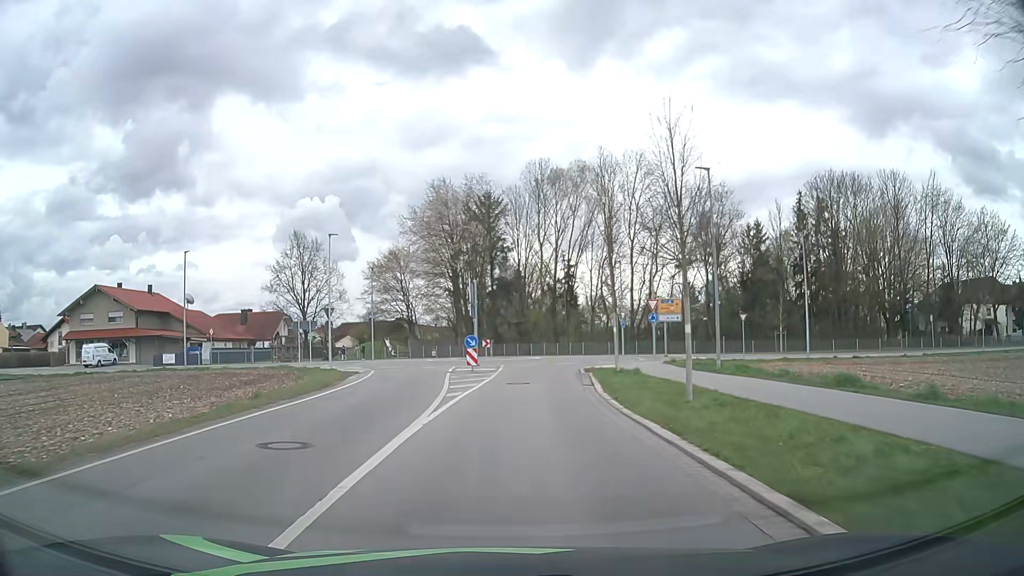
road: unclassified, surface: asphalt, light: Day
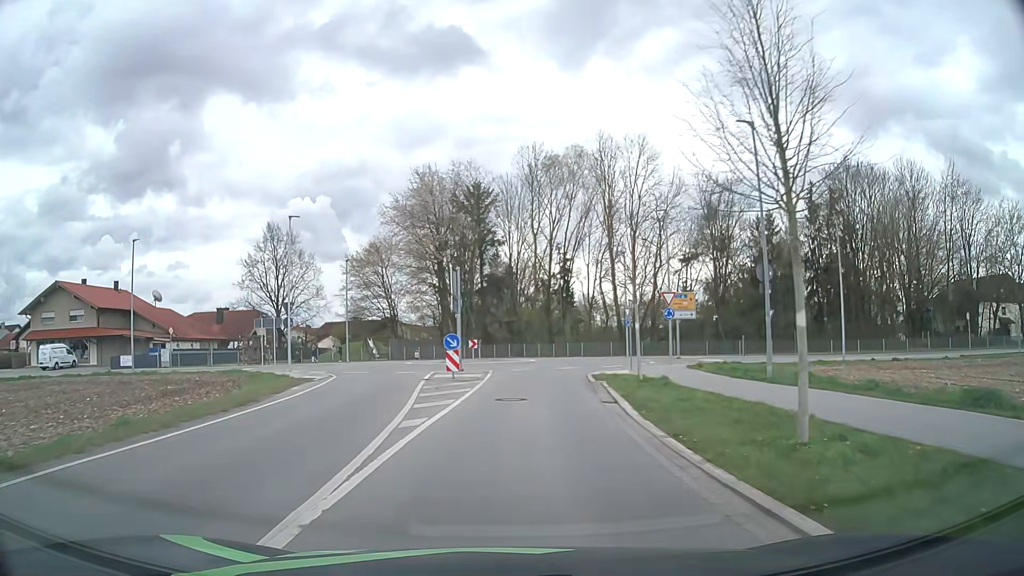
(0.0, +6.2) m; +1°
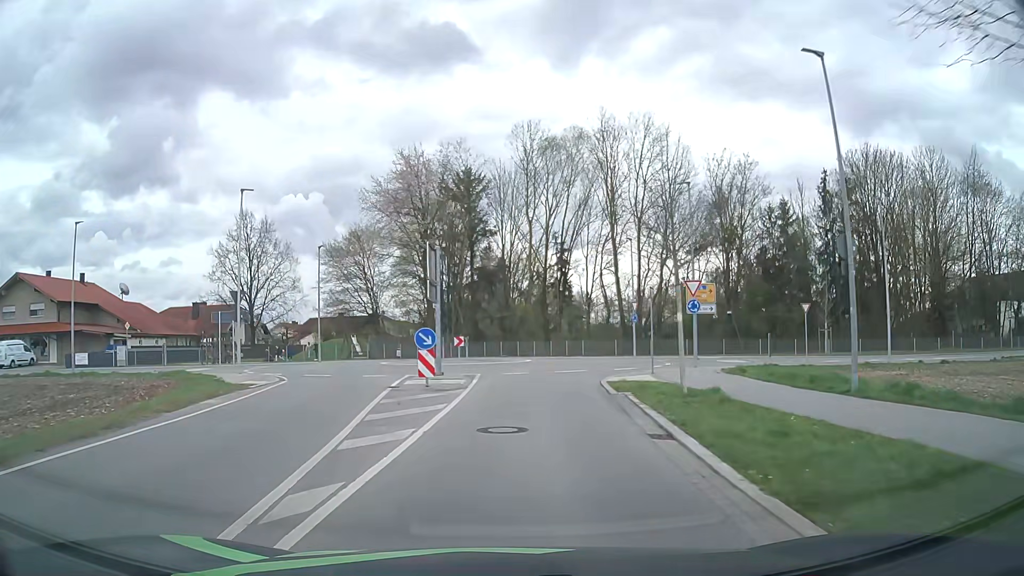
(0.0, +5.8) m; 0°
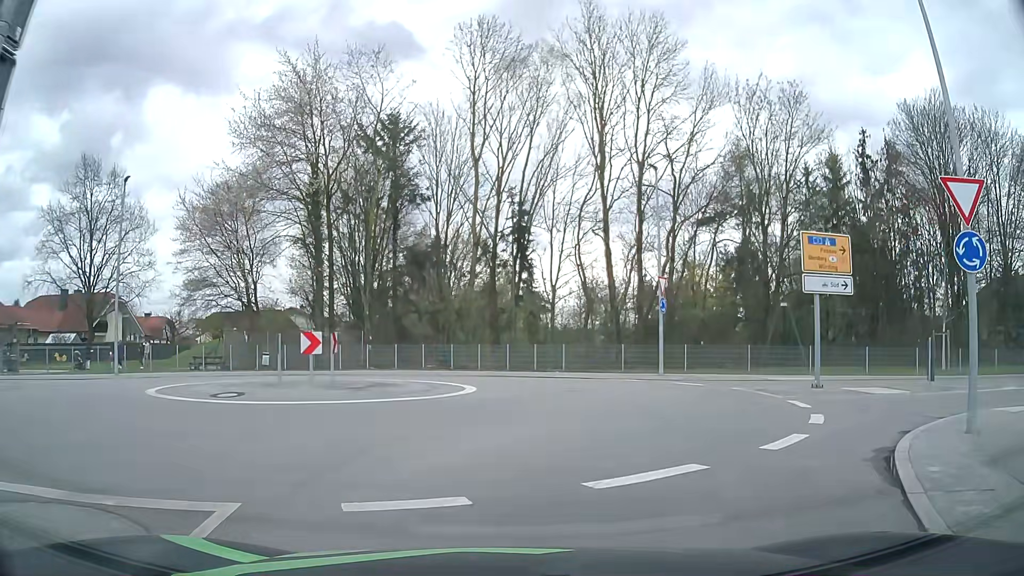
(+0.5, +19.8) m; +5°
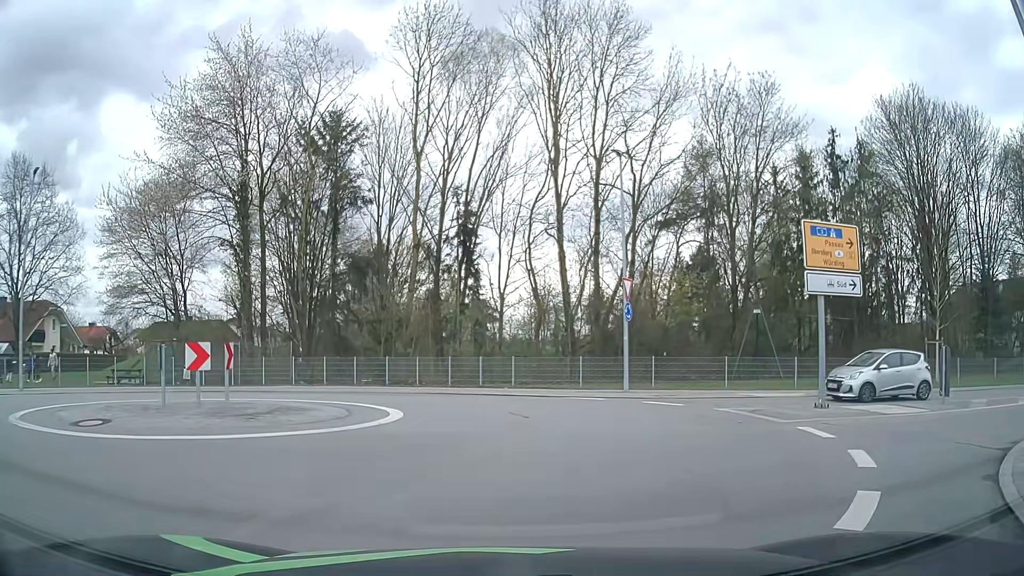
(+0.1, +3.3) m; +4°
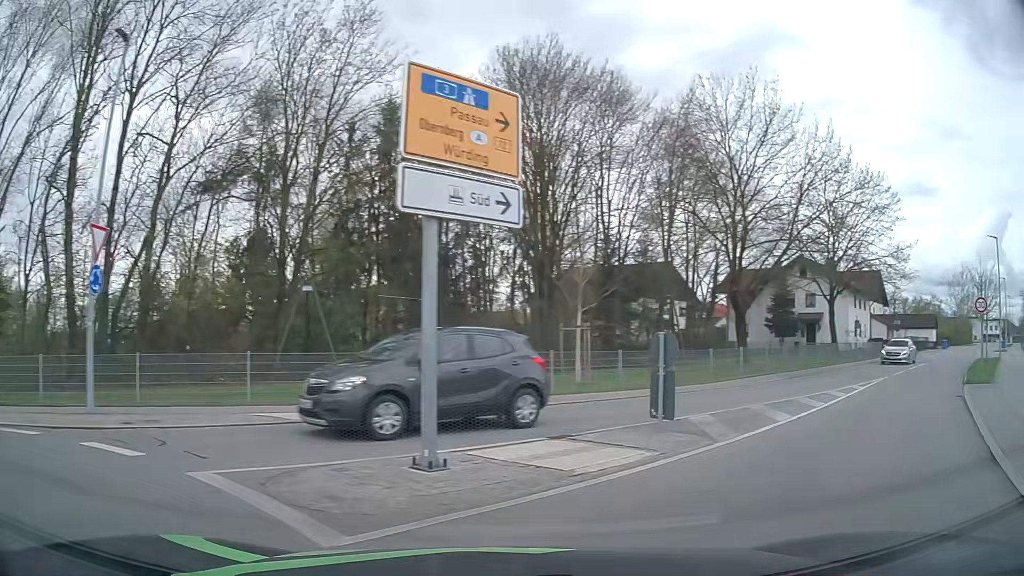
(+2.5, +8.8) m; +36°
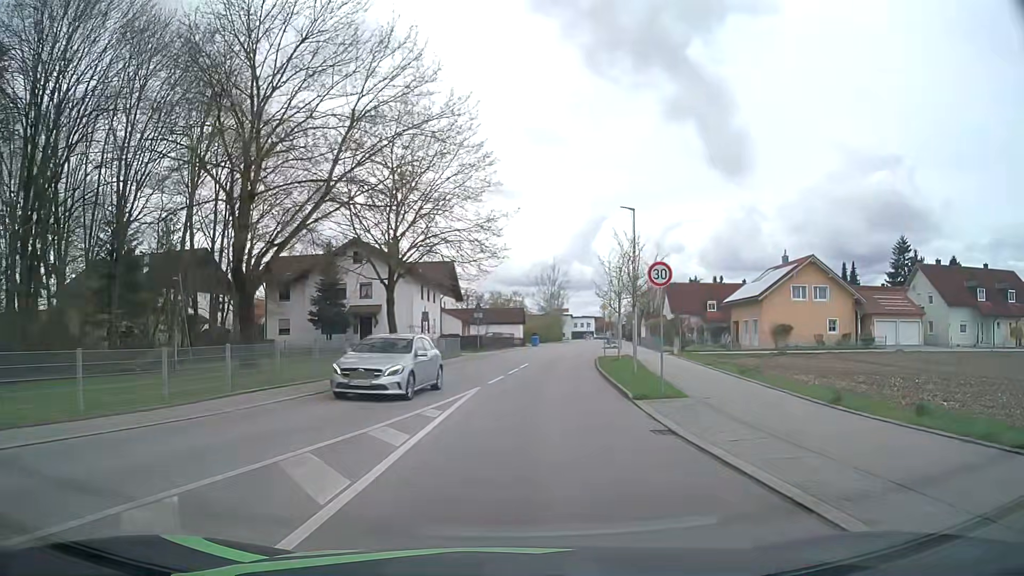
(+4.2, +9.6) m; +39°
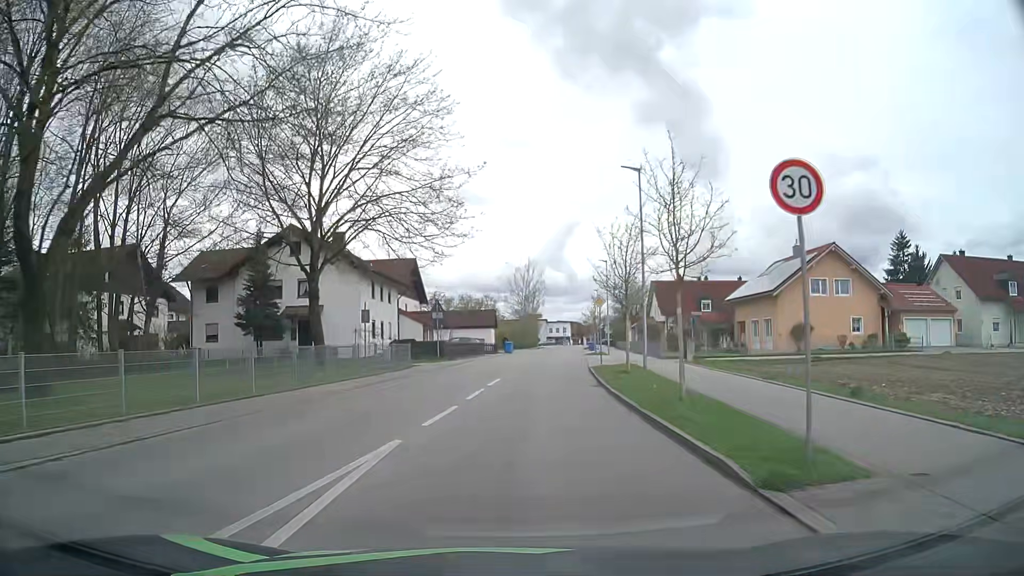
(+0.4, +9.6) m; +3°
(0, +10) (0, +20) (+1, +30) (+2, +40) (+3, +50) (+4, +60) (+5, +70) (+6, +80) (+8, +90) (+9, +100) m
